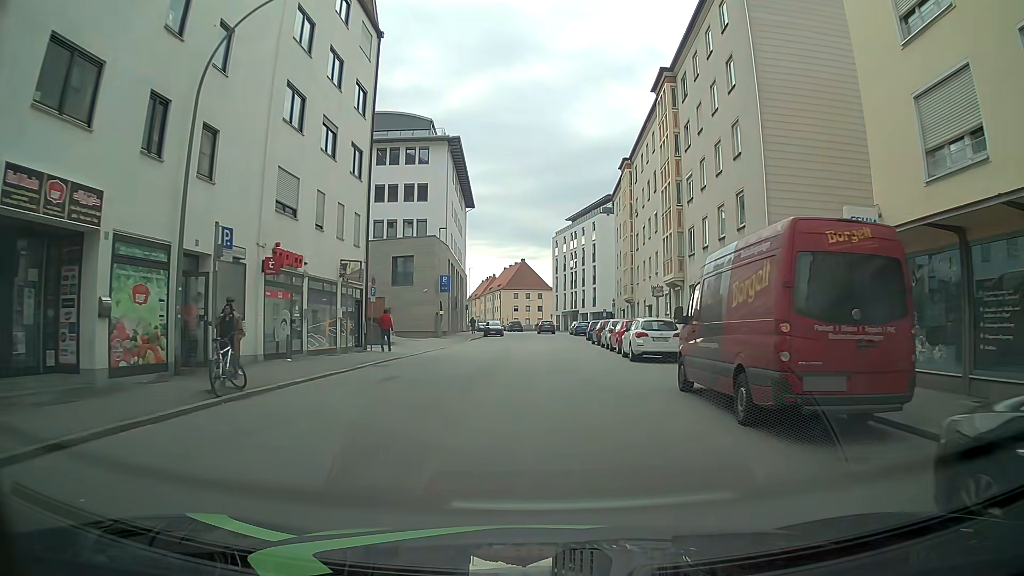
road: tertiary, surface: asphalt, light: Day
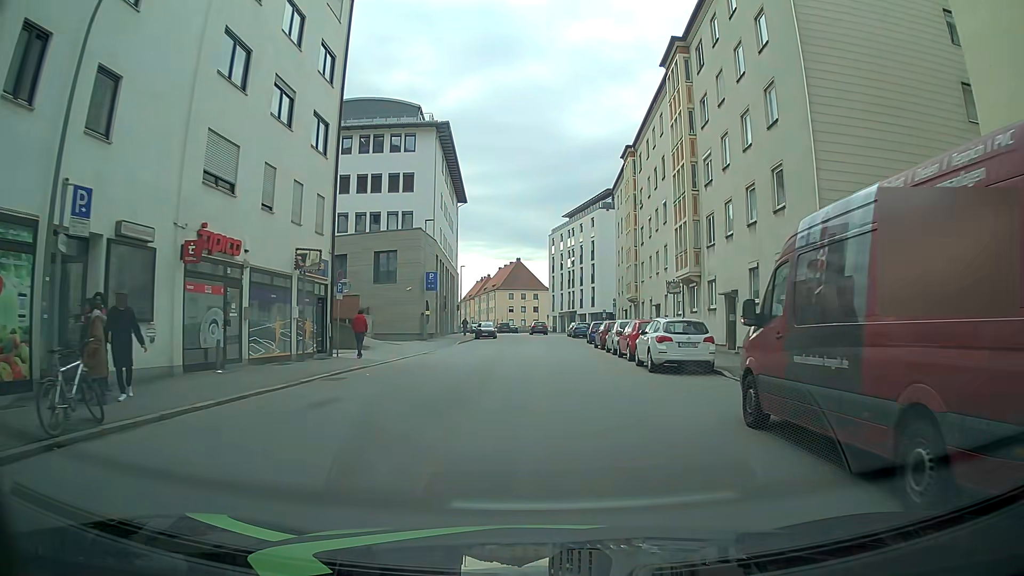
(-0.1, +4.6) m; -1°
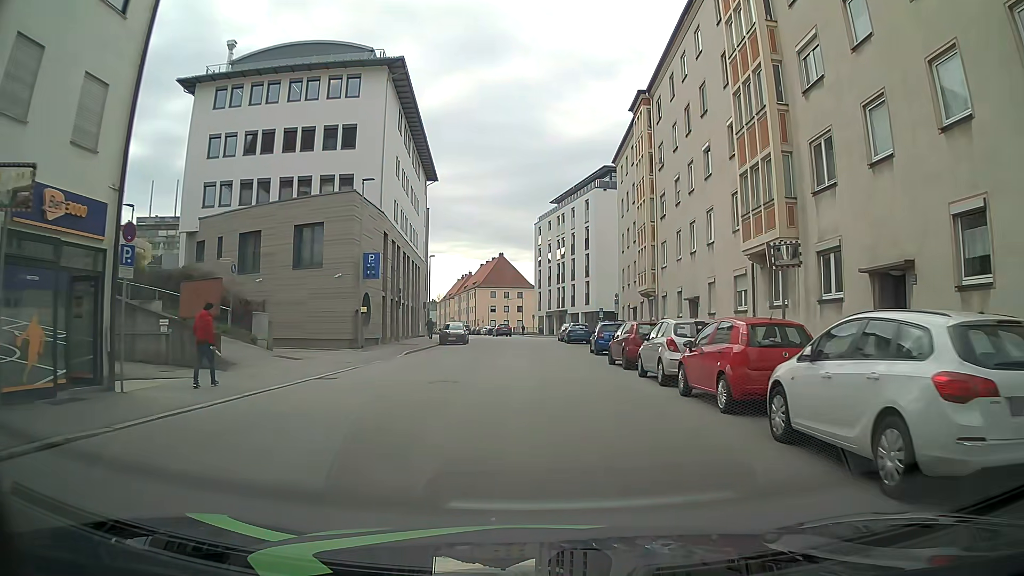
(+0.2, +13.5) m; +2°
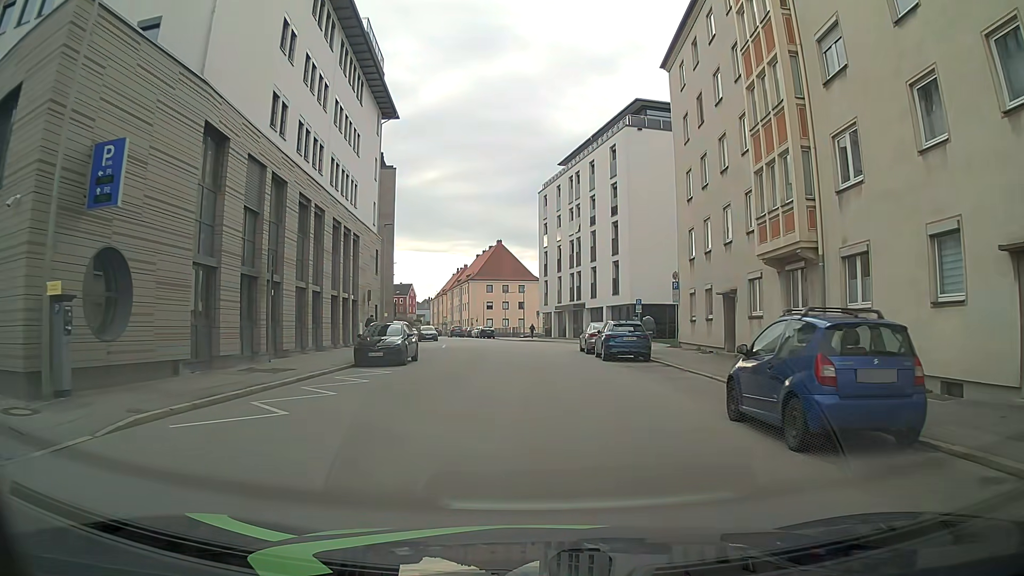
(-0.5, +22.3) m; -1°
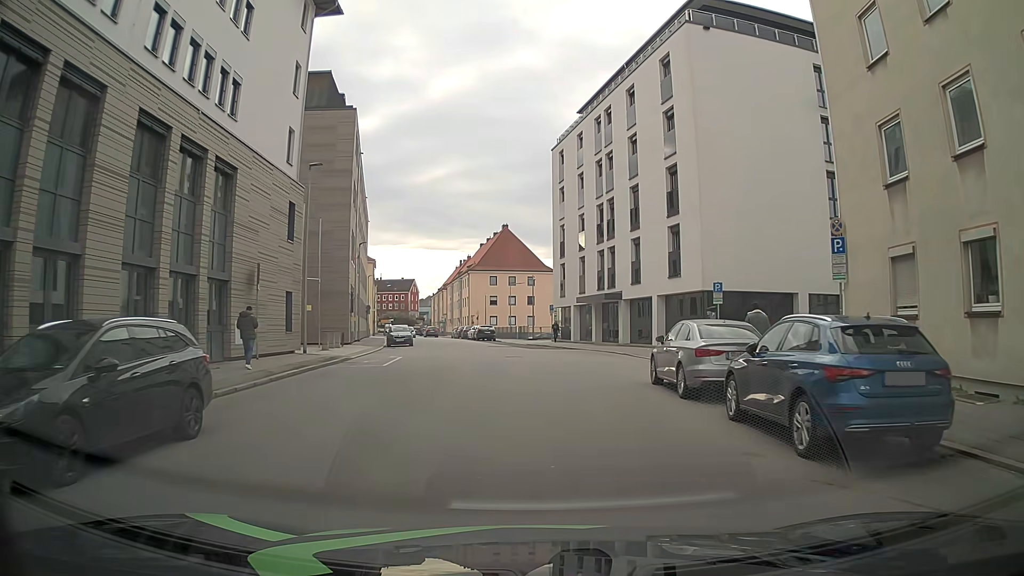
(-0.2, +17.9) m; -2°
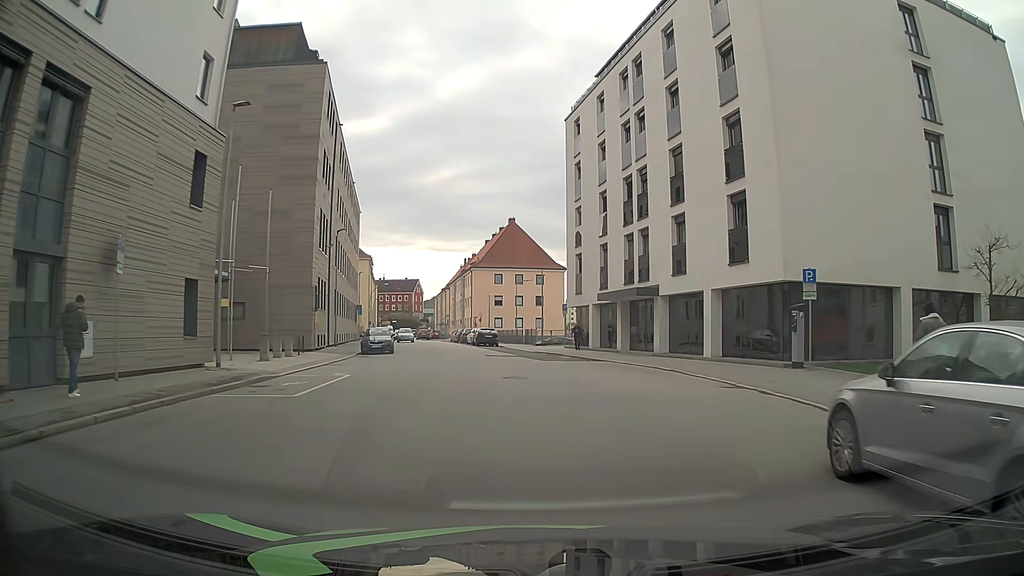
(0.0, +9.0) m; 0°
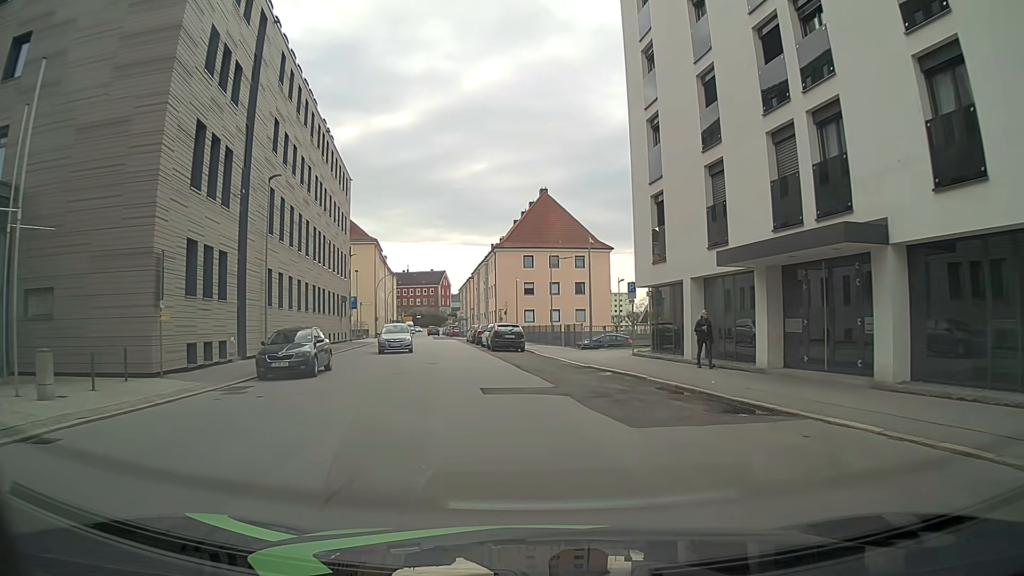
(-0.7, +18.0) m; -5°
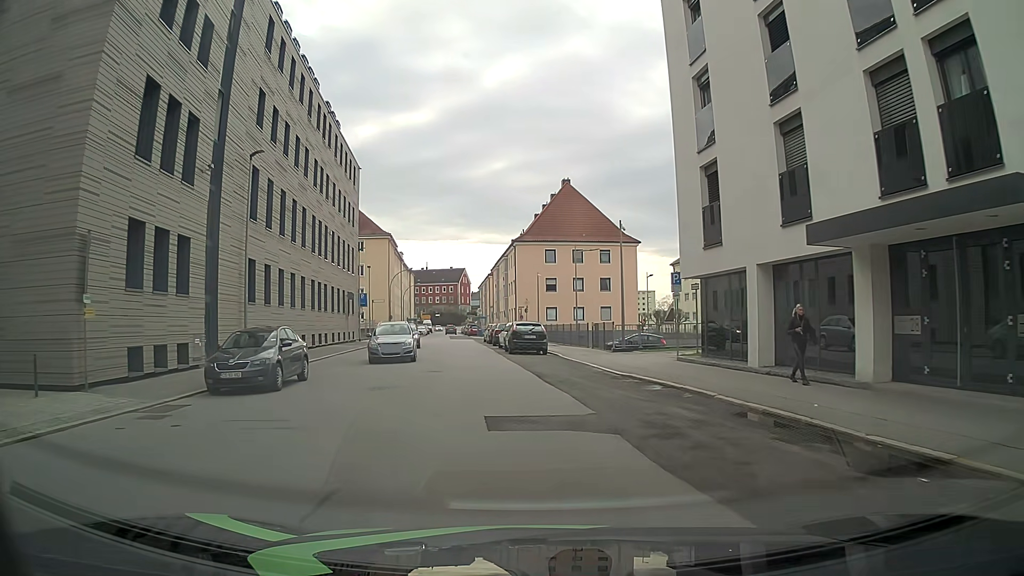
(0.0, +4.5) m; -1°
(0, +10) (-1, +20) (-3, +30) (-4, +40) (-6, +50) (-7, +60) (-8, +70) (-9, +79) (-10, +89) (-12, +99) m
